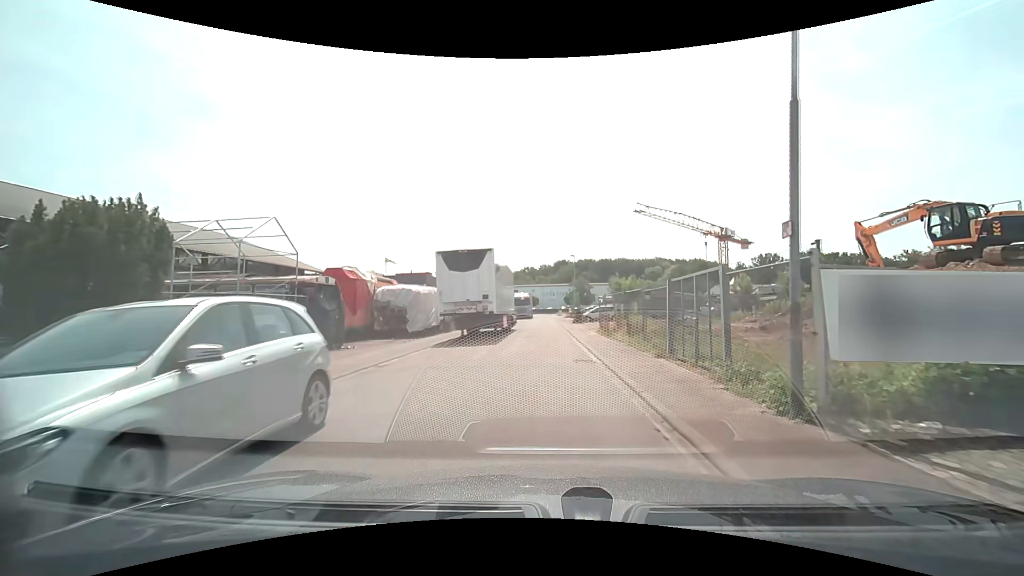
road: residential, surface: asphalt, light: Day
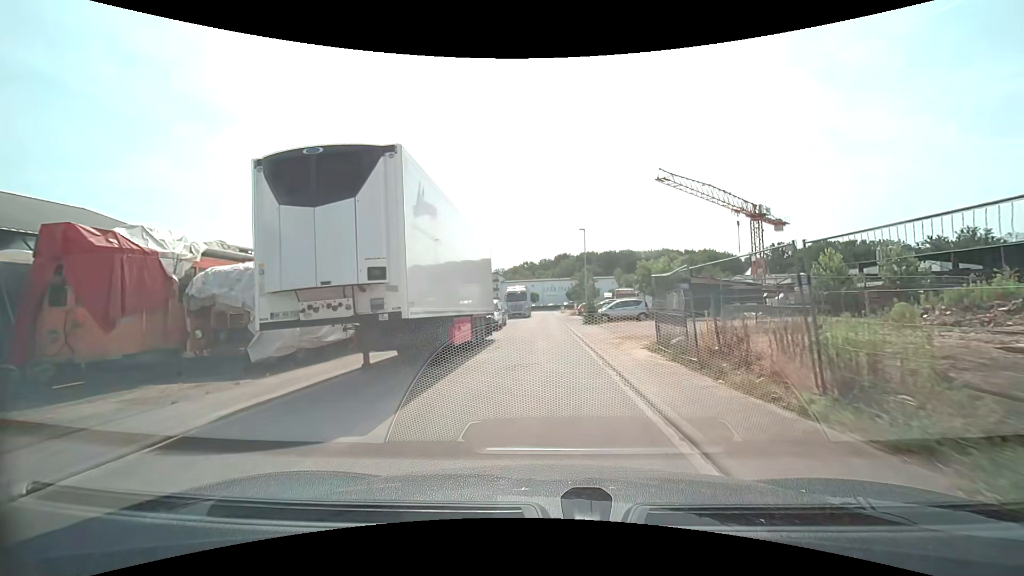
(+0.1, +13.9) m; +1°
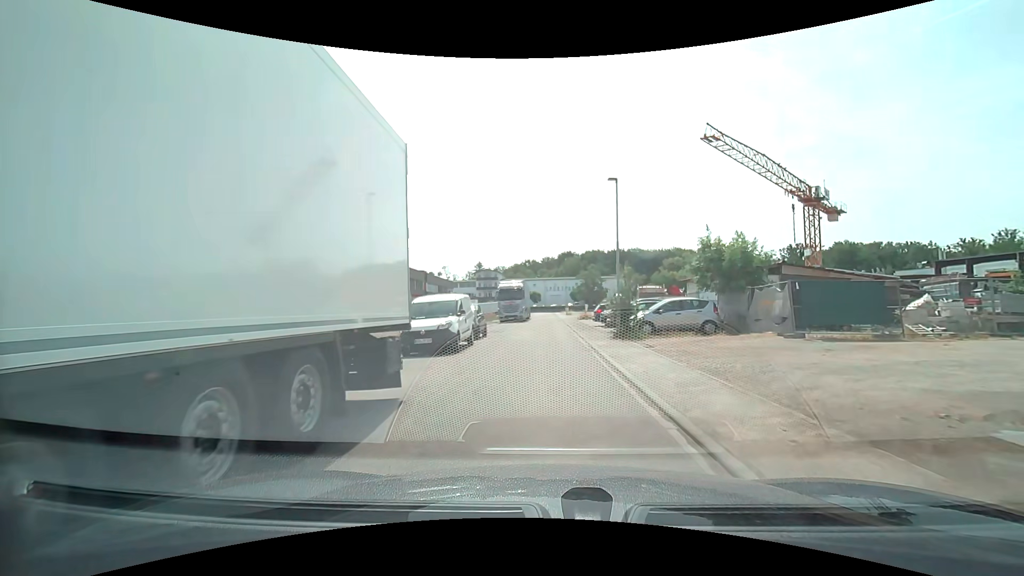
(-0.2, +13.7) m; -1°
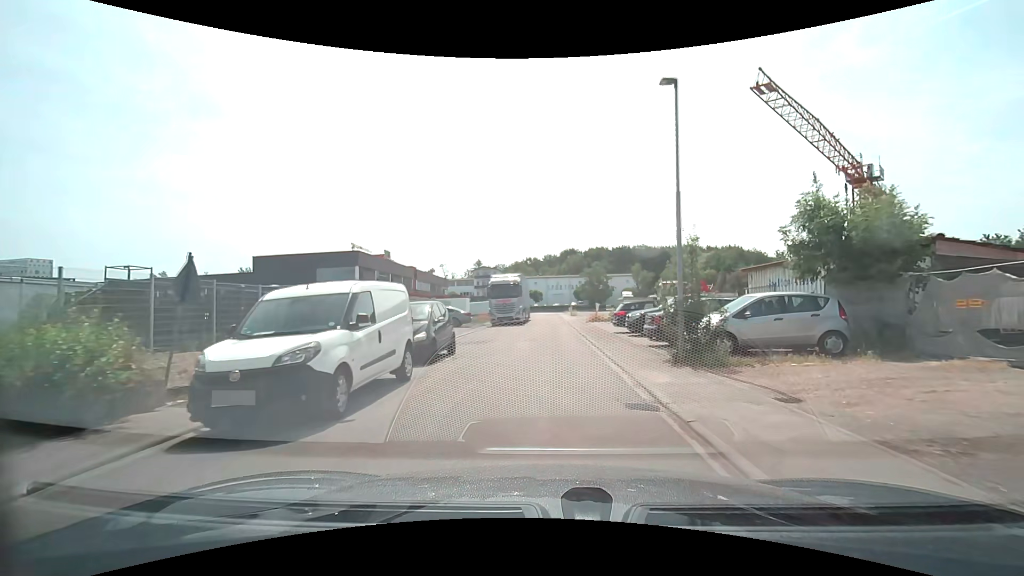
(+0.1, +8.8) m; +1°
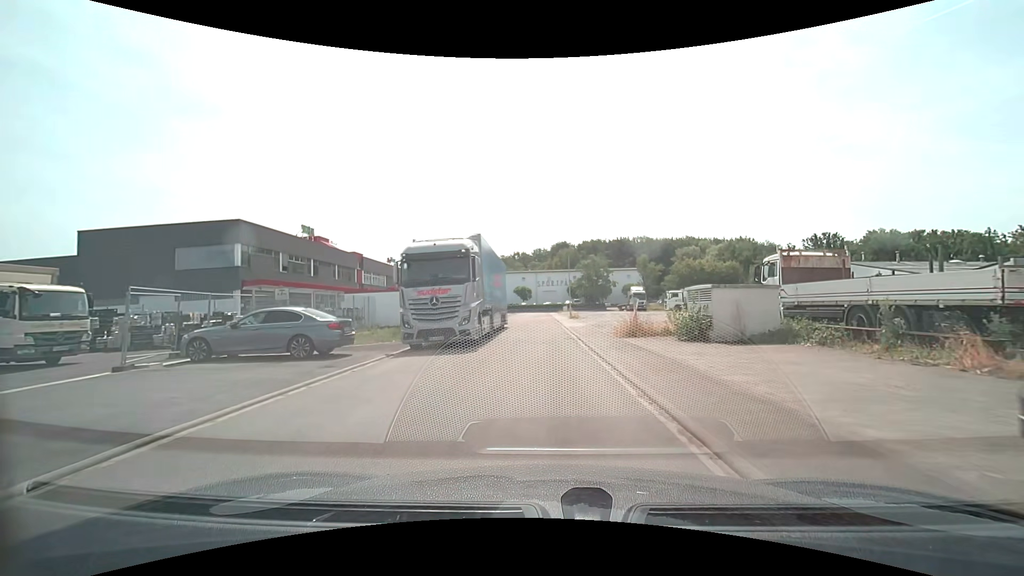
(-0.1, +21.3) m; 0°
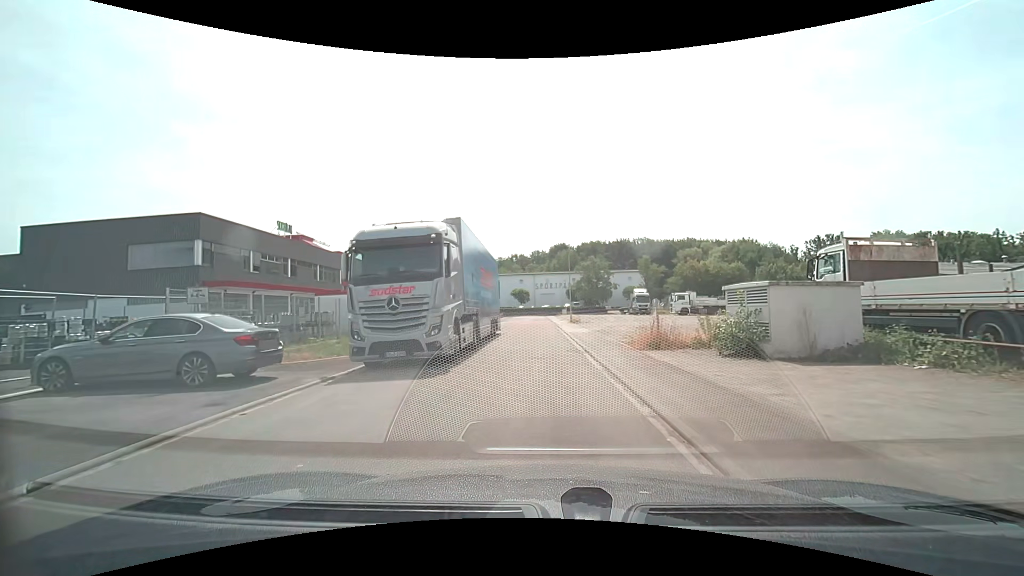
(0.0, +4.2) m; 0°
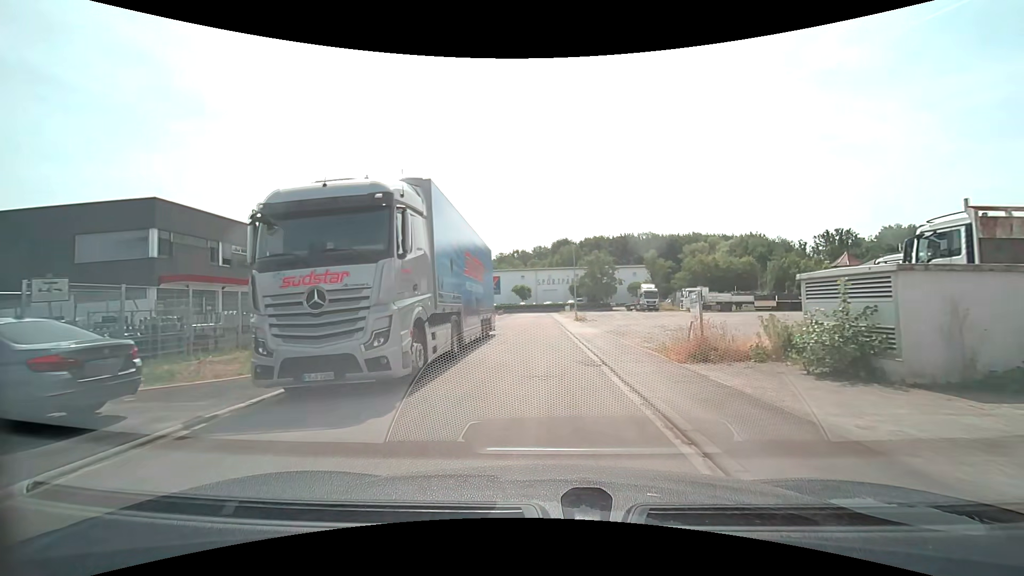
(0.0, +4.1) m; 0°
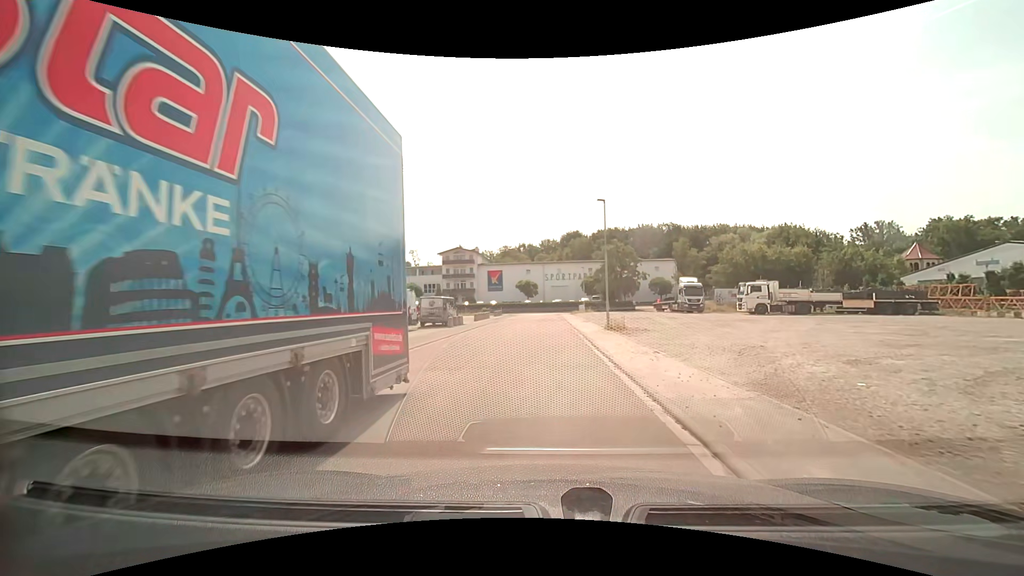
(-0.1, +16.3) m; -1°
(0, +10) (0, +20) (0, +30) (0, +40) (0, +50) (0, +60) (0, +70) (+5, +78) (+15, +79) (+25, +79) m
